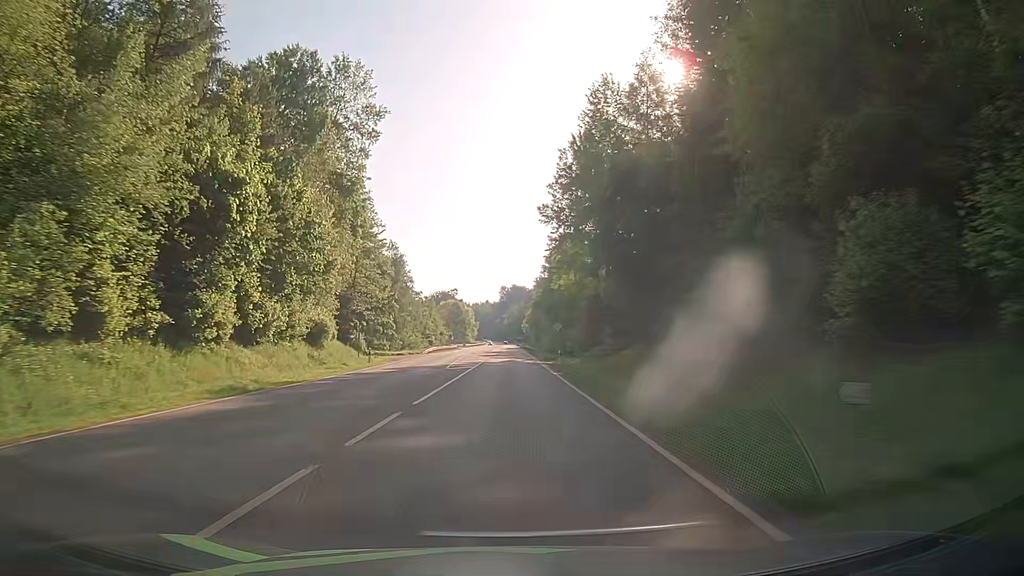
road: secondary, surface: asphalt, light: Day
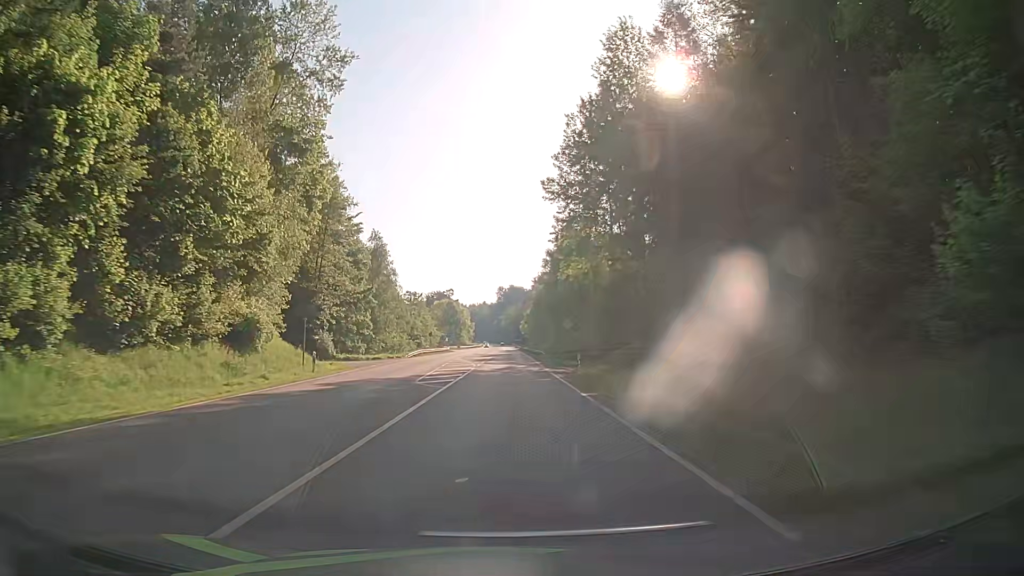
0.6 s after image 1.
(+0.1, +11.9) m; 0°
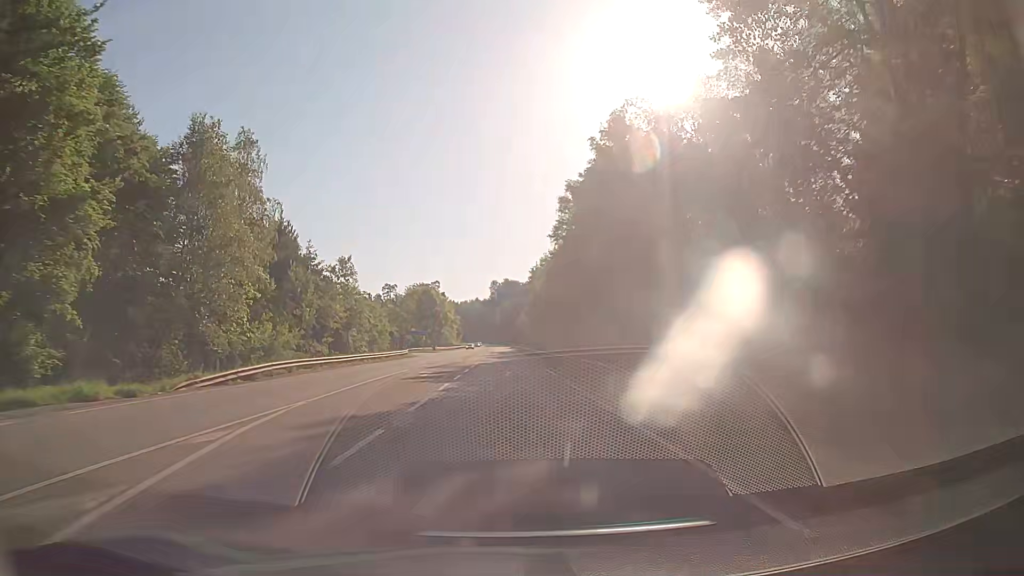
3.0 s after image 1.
(+0.4, +46.1) m; +1°
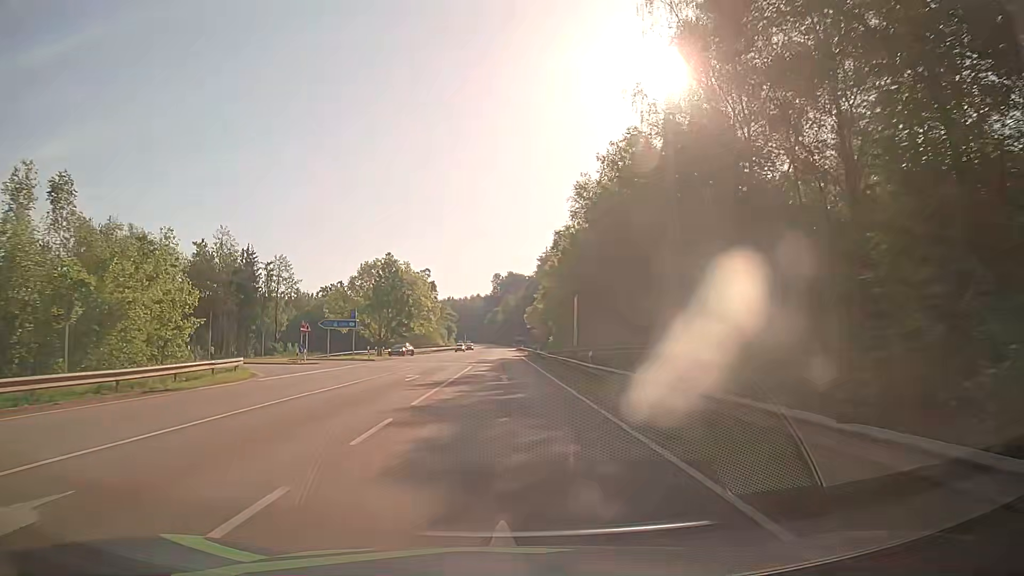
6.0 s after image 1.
(-0.7, +52.1) m; -1°
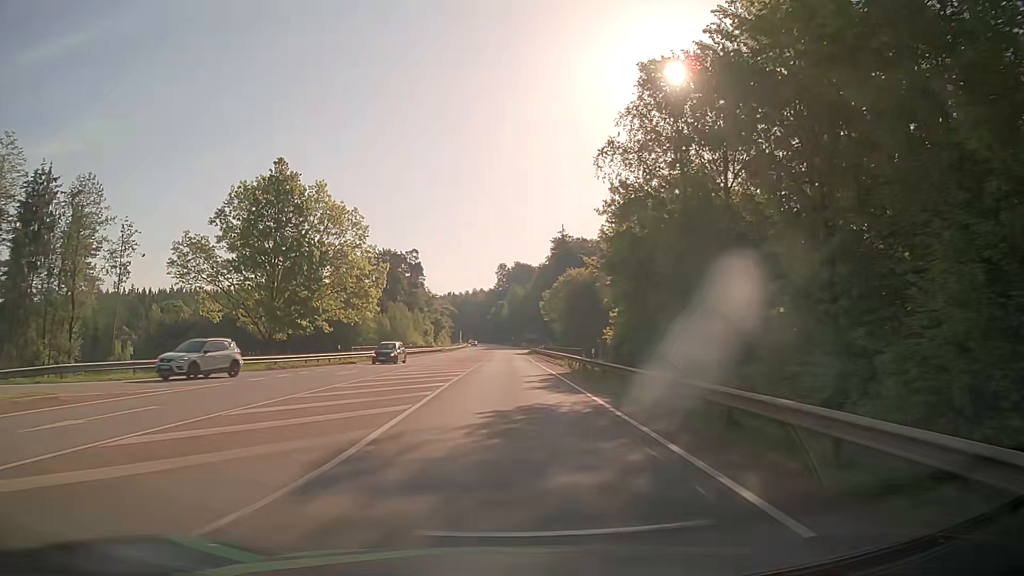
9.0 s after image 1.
(-0.1, +52.3) m; 0°
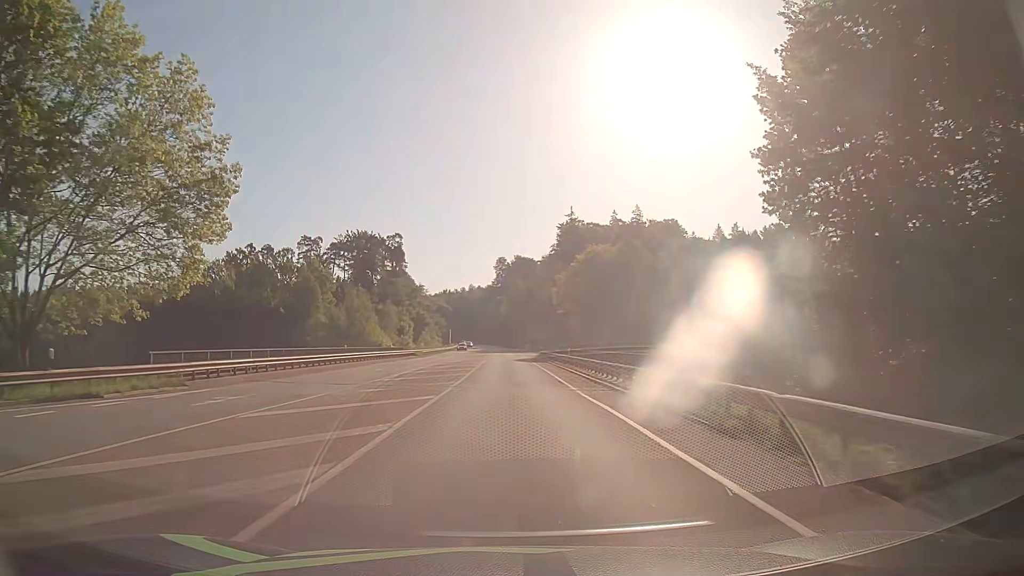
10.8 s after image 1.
(0.0, +31.8) m; 0°
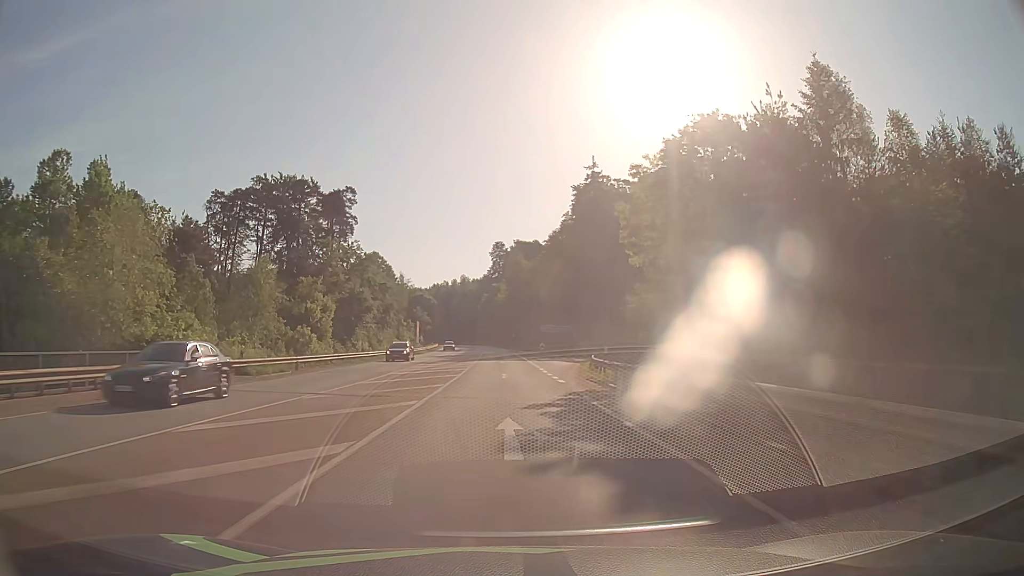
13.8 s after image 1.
(0.0, +53.5) m; 0°
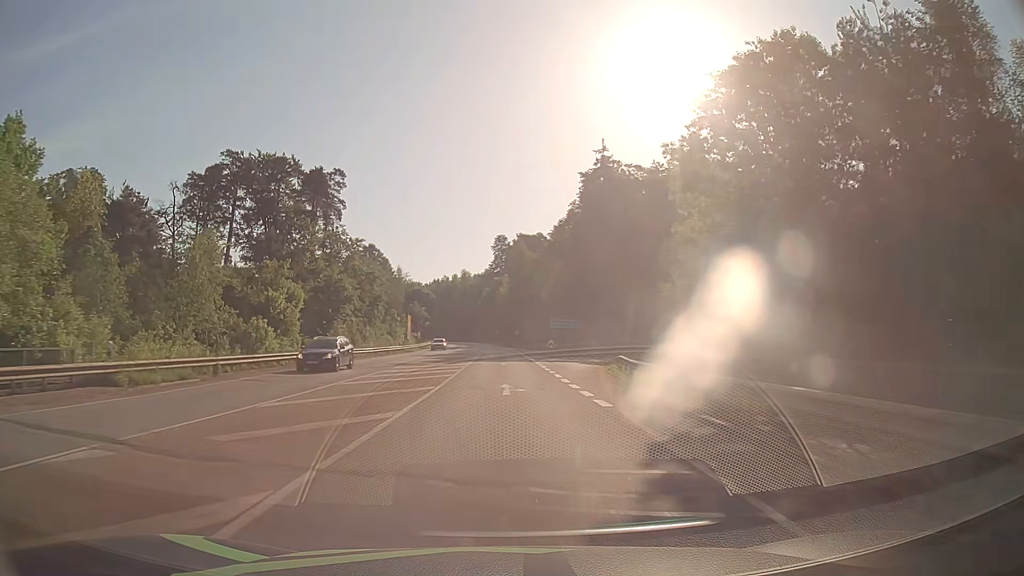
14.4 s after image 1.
(0.0, +10.7) m; 0°
(0, +10) (0, +20) (0, +30) (0, +40) (0, +50) (0, +60) (-1, +70) (-1, +80) (-1, +90) (-2, +100) m
